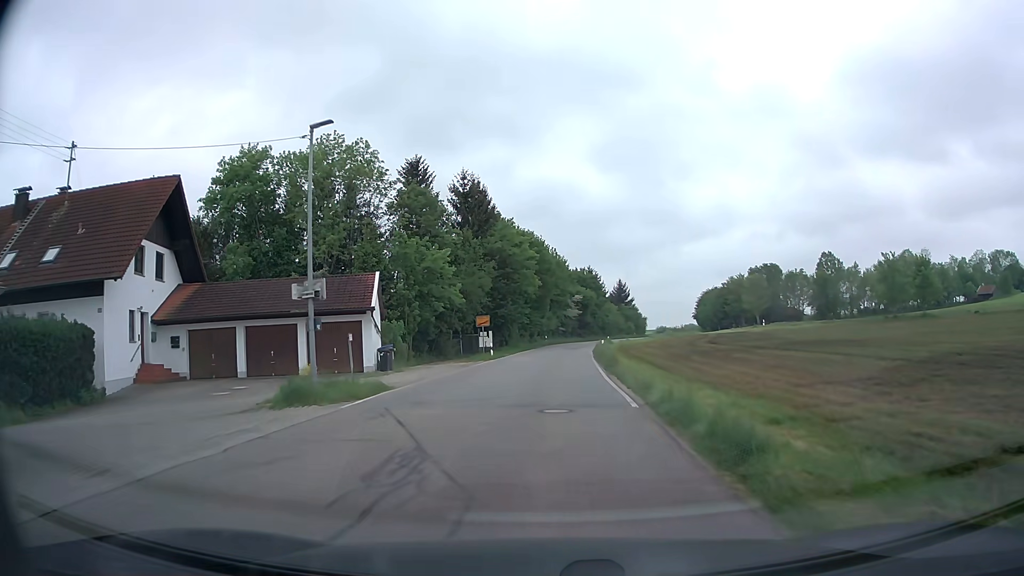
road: tertiary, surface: asphalt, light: Day
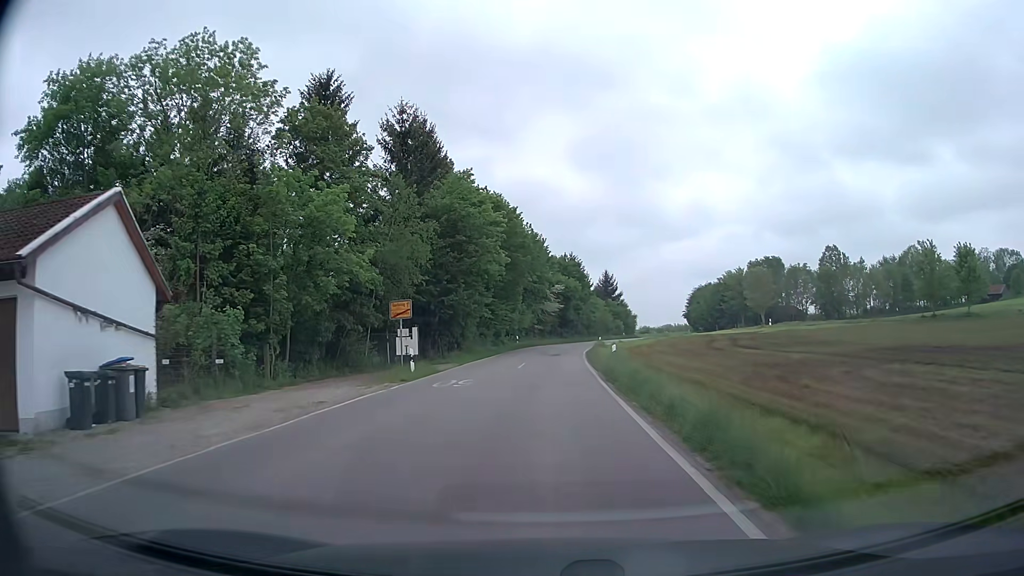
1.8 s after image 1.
(+0.3, +19.0) m; +2°
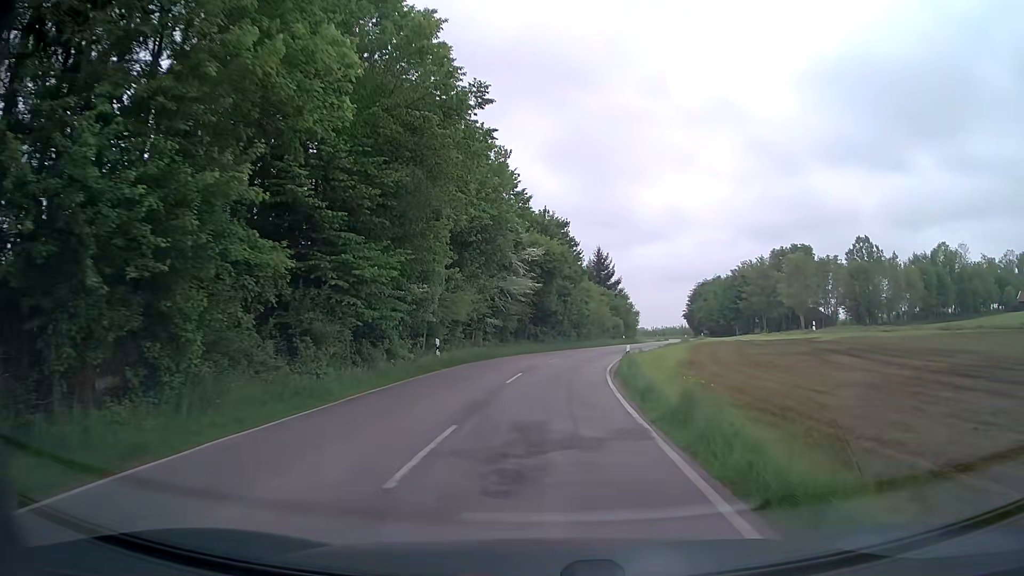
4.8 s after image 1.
(+0.4, +32.8) m; +2°
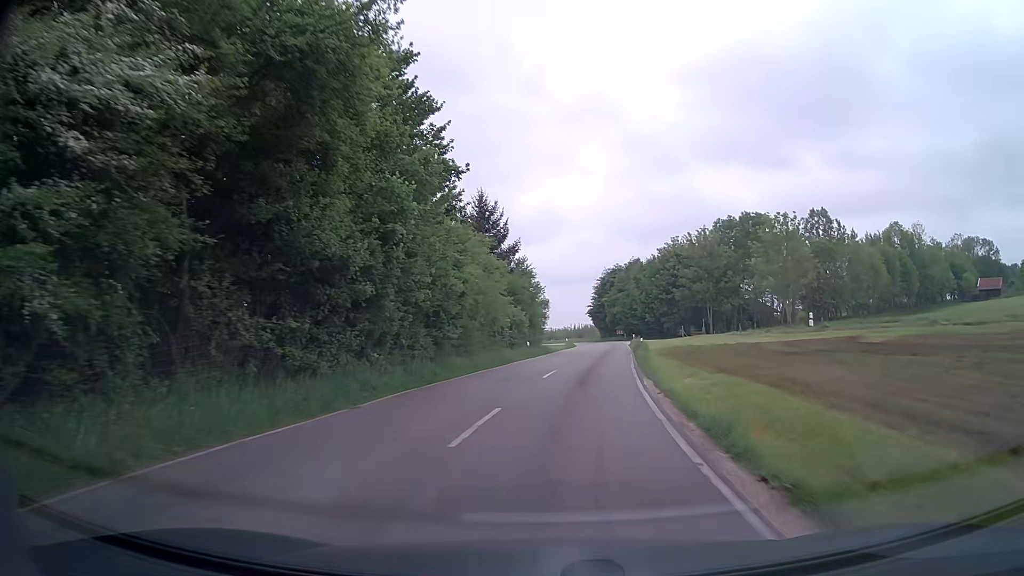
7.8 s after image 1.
(+1.9, +33.8) m; +10°
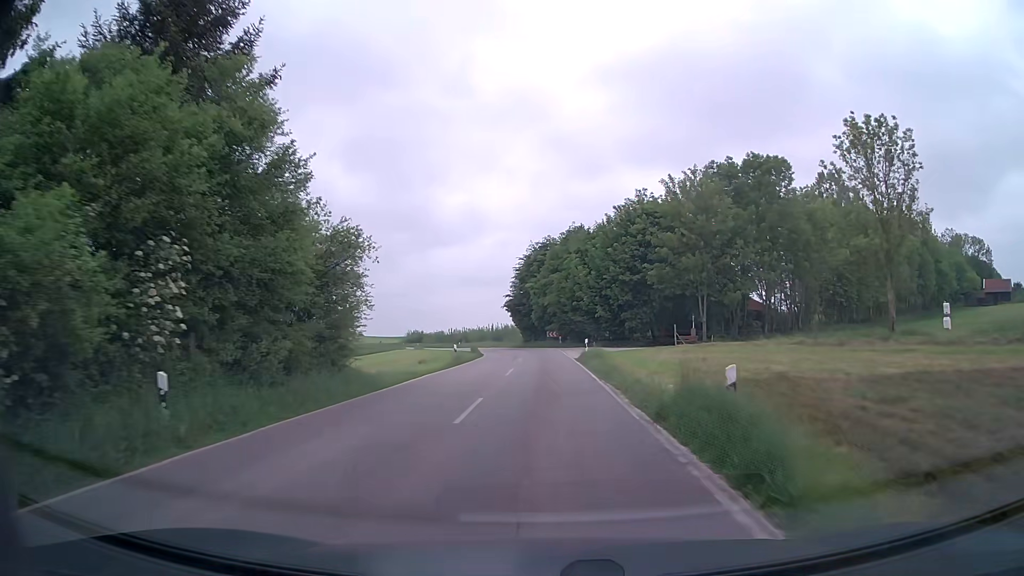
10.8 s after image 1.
(+3.0, +33.8) m; +7°
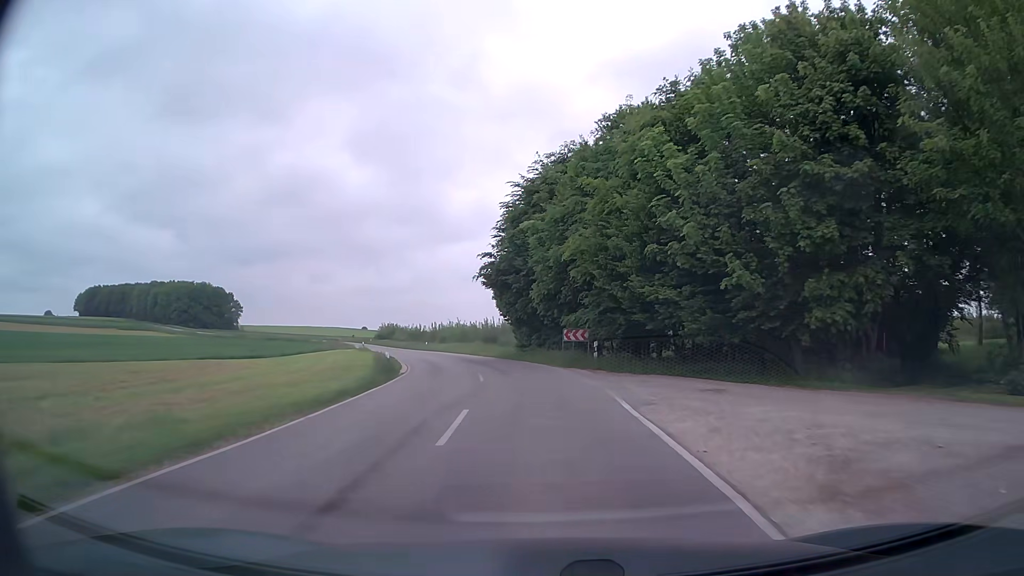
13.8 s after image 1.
(-0.3, +38.4) m; -1°
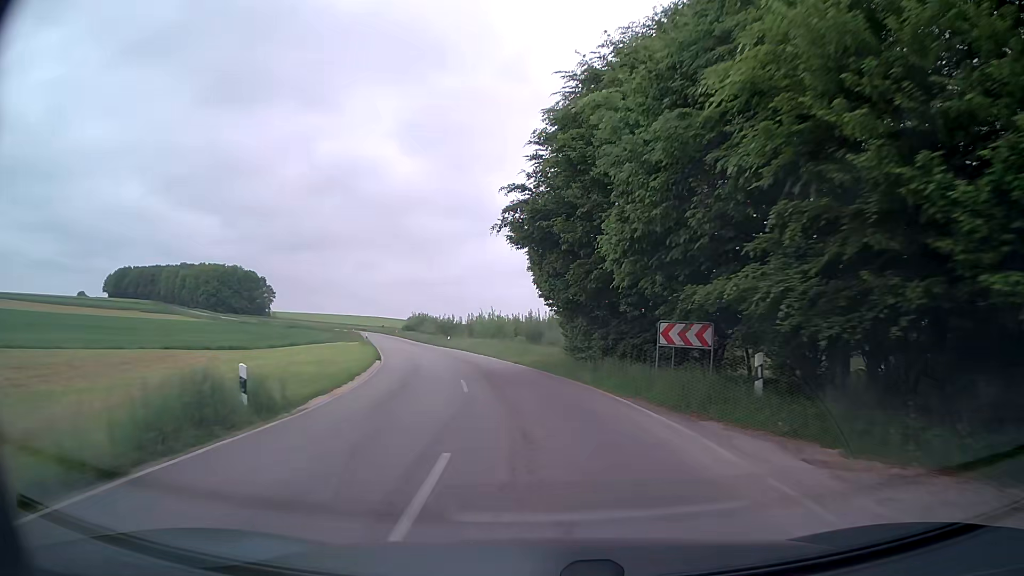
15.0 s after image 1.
(-0.4, +16.7) m; -4°
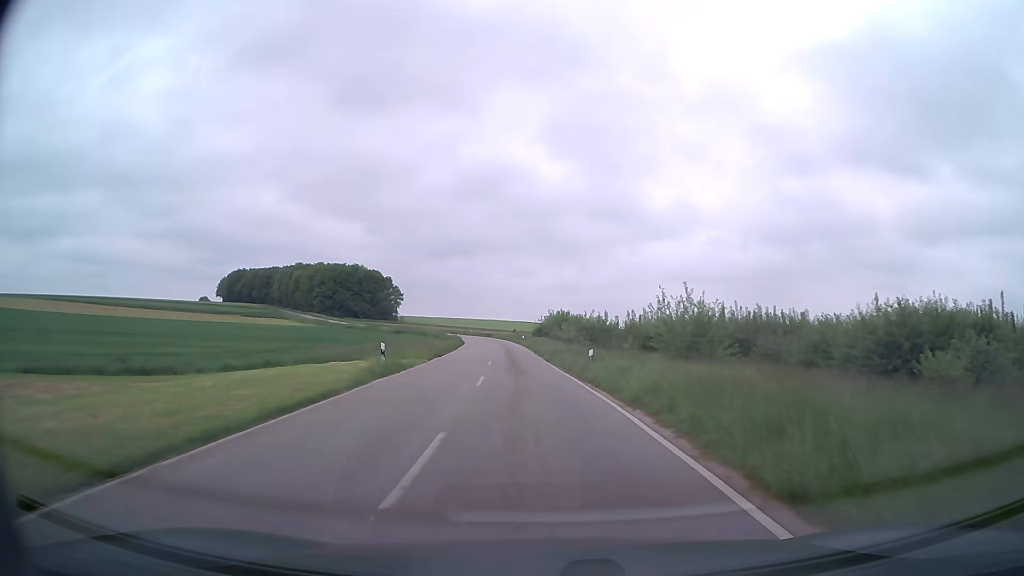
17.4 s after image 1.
(-3.9, +34.5) m; -13°
(0, +10) (-1, +20) (-1, +30) (-2, +40) (-3, +50) (-4, +60) (-5, +70) (-6, +80) (-7, +90) (-9, +99) m
